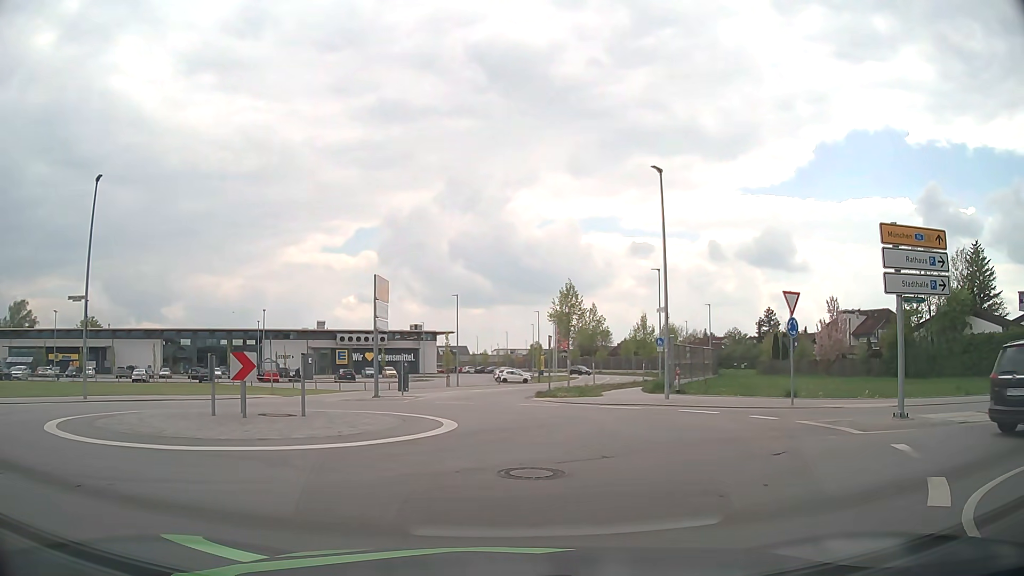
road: residential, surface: asphalt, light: Day
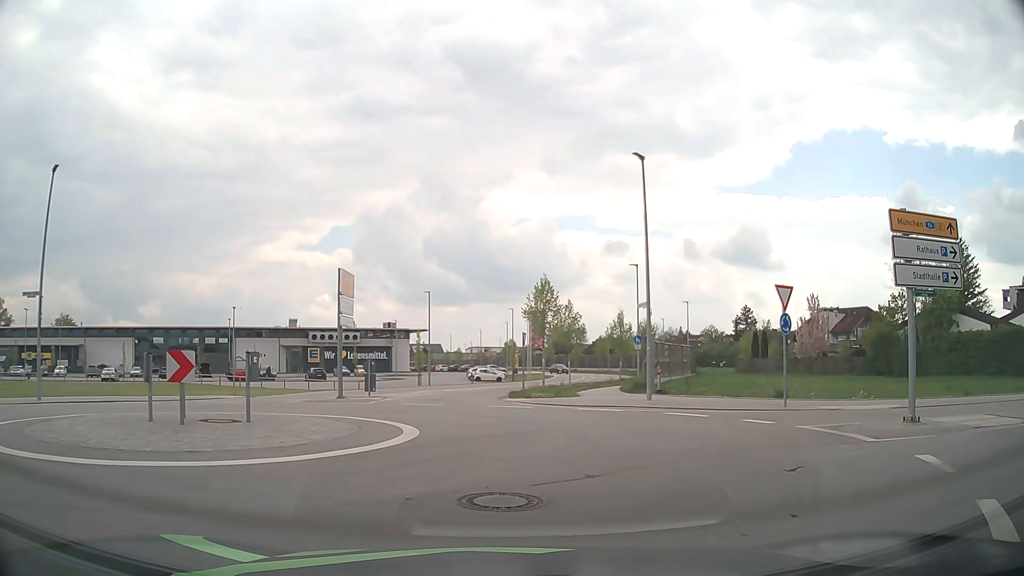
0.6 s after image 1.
(+0.1, +1.5) m; +2°
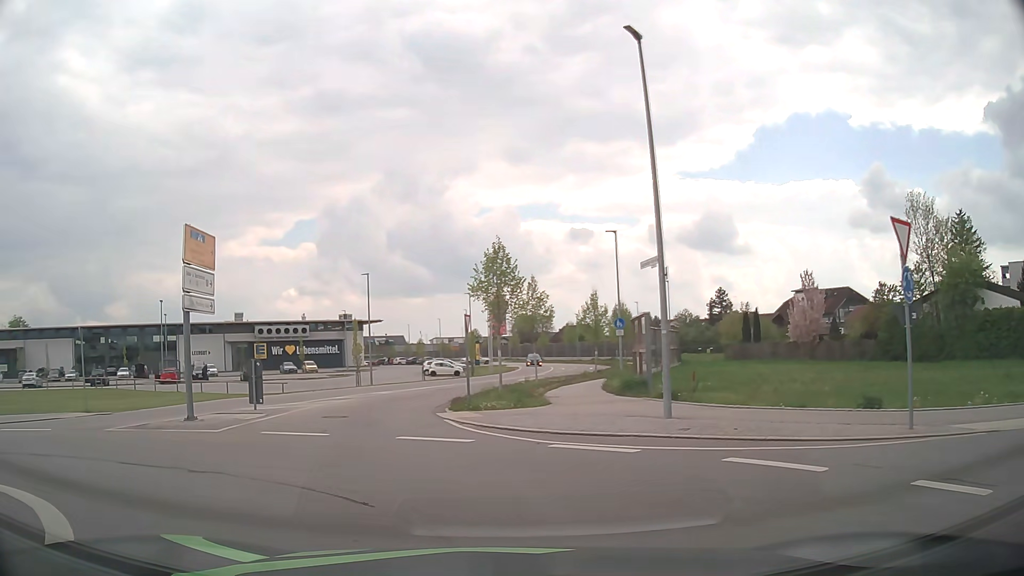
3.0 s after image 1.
(+0.9, +8.7) m; +4°
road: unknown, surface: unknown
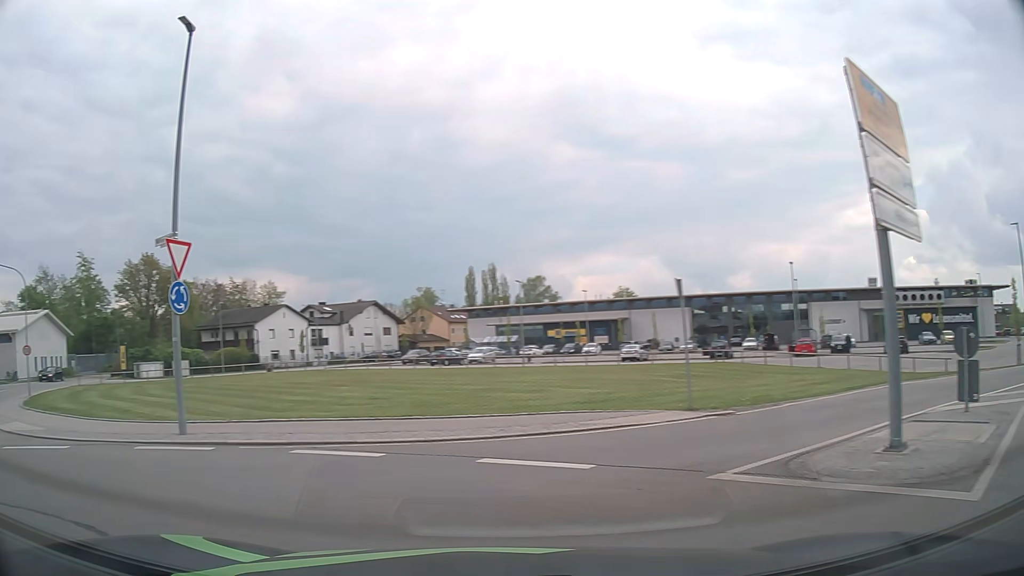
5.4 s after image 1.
(-3.0, +7.8) m; -52°
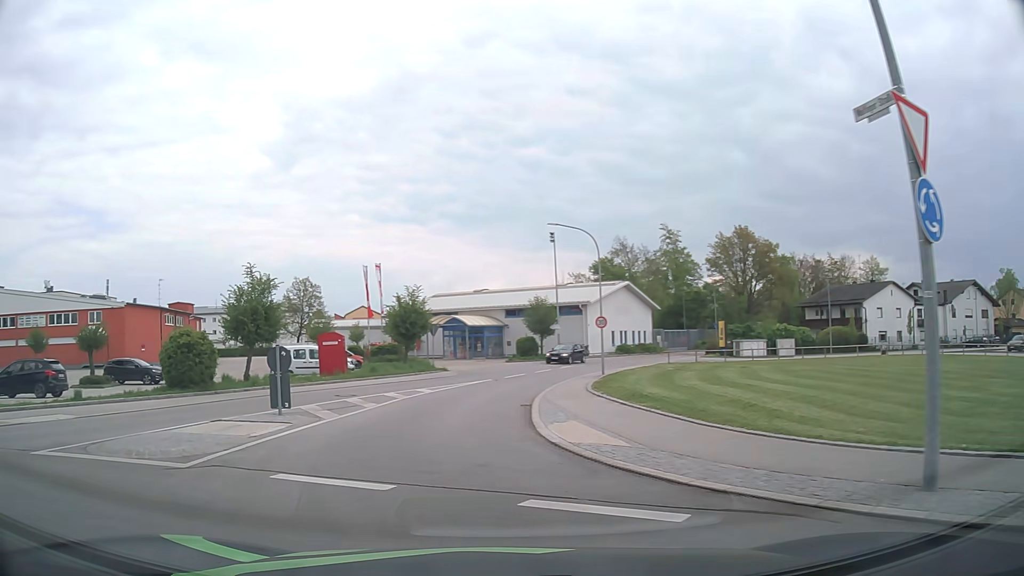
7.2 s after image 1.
(-3.1, +5.9) m; -52°
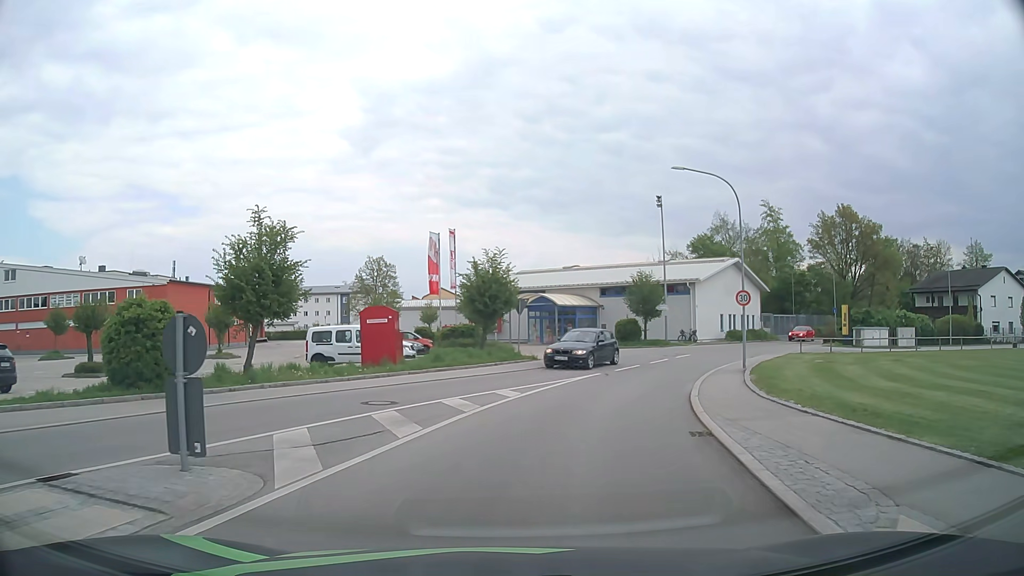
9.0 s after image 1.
(-1.1, +8.7) m; -9°
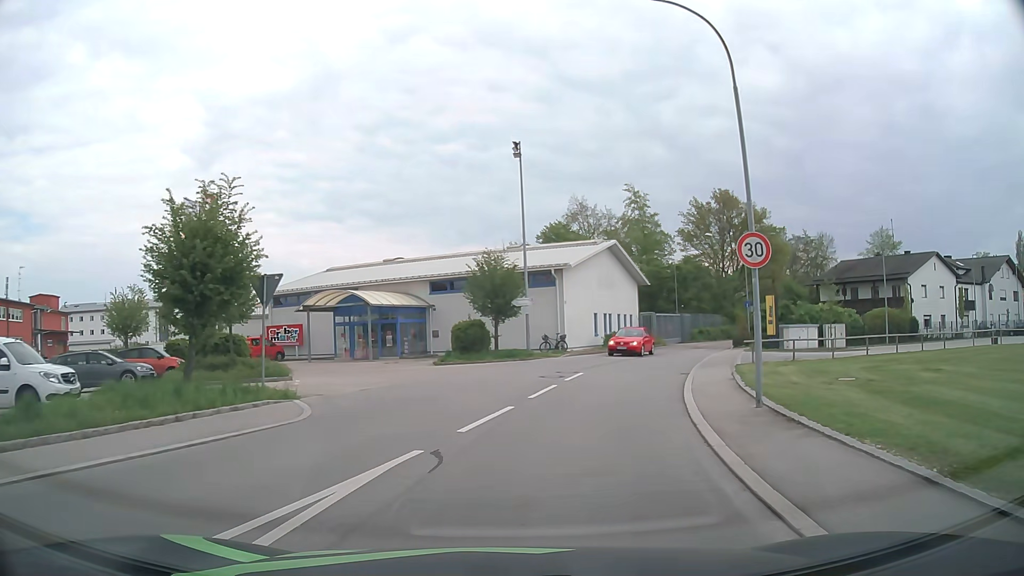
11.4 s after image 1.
(+1.9, +14.7) m; +15°
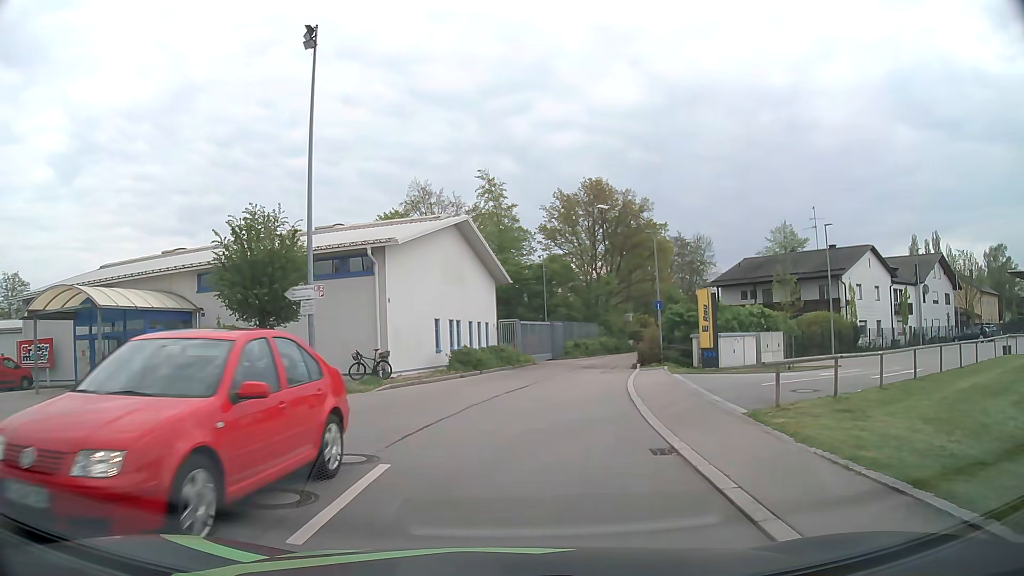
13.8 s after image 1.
(+1.5, +13.6) m; +14°
